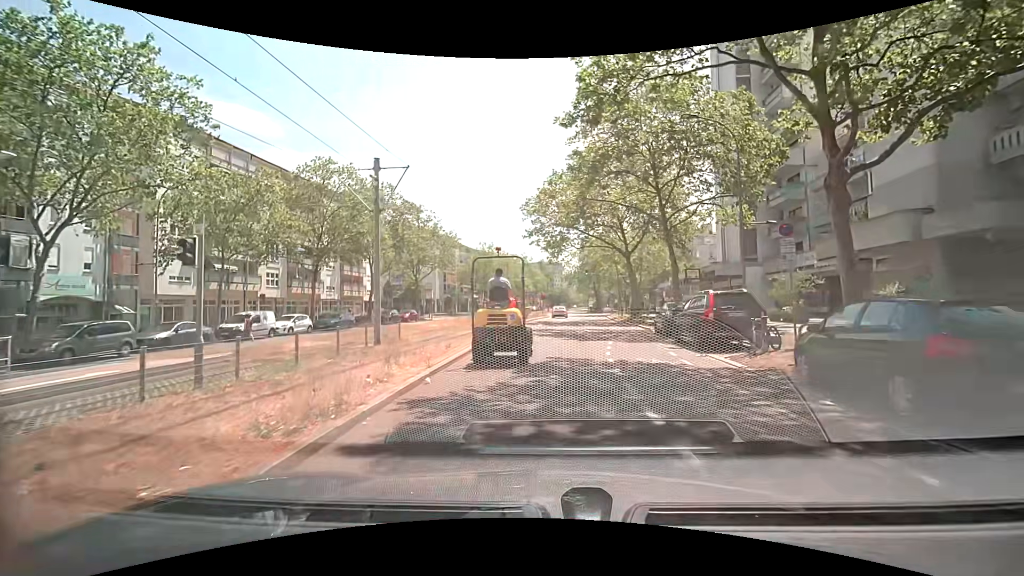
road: tertiary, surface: asphalt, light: Day
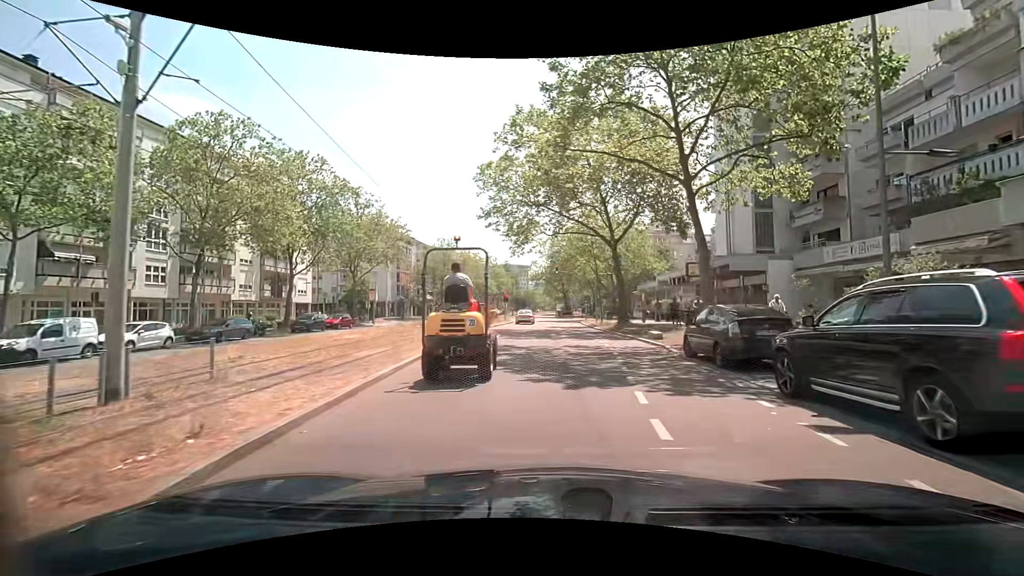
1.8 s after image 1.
(+0.2, +10.6) m; +1°
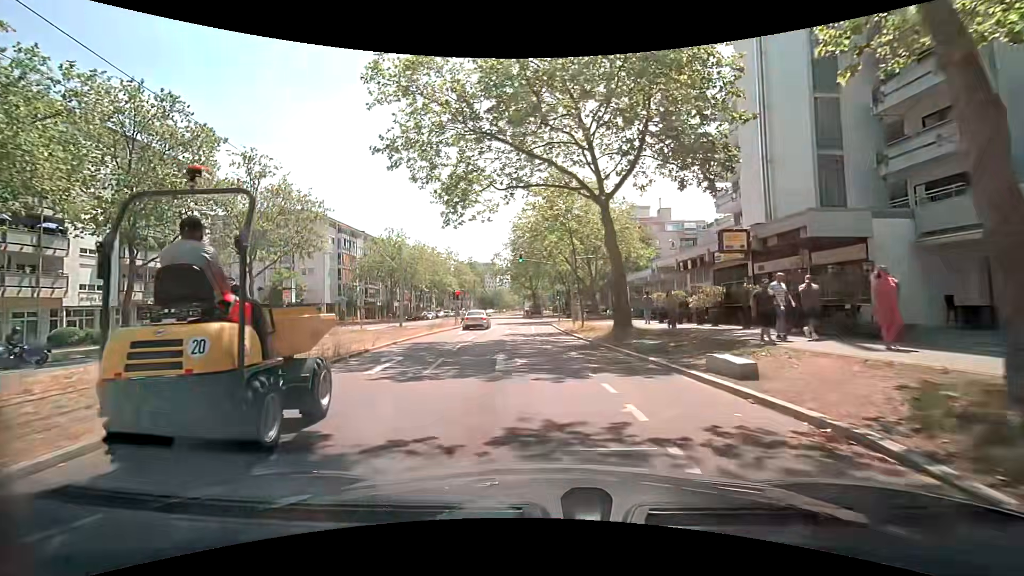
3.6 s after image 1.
(+0.7, +13.5) m; +5°
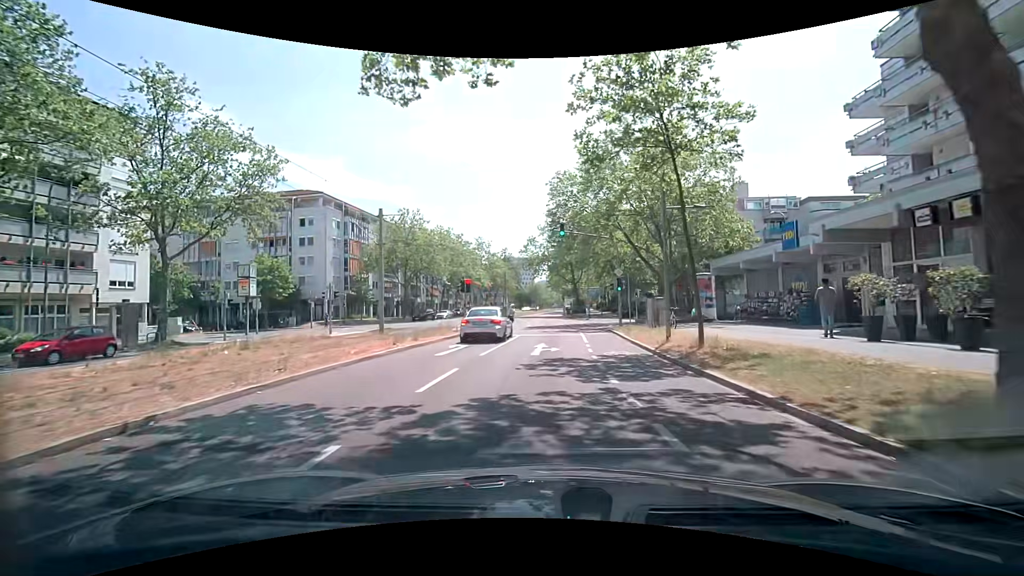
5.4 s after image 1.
(-0.5, +15.3) m; -4°
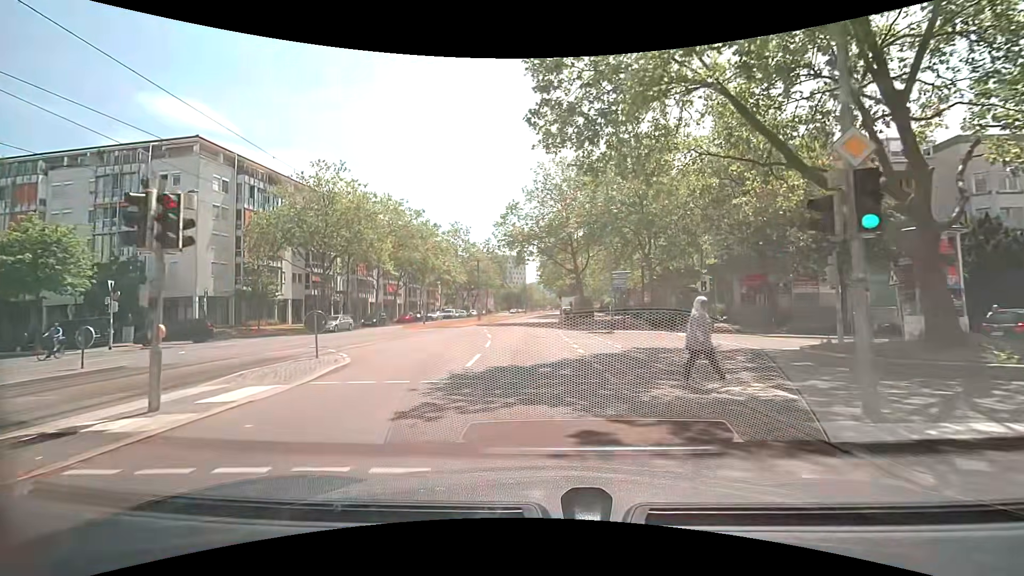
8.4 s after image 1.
(+0.2, +24.2) m; 0°
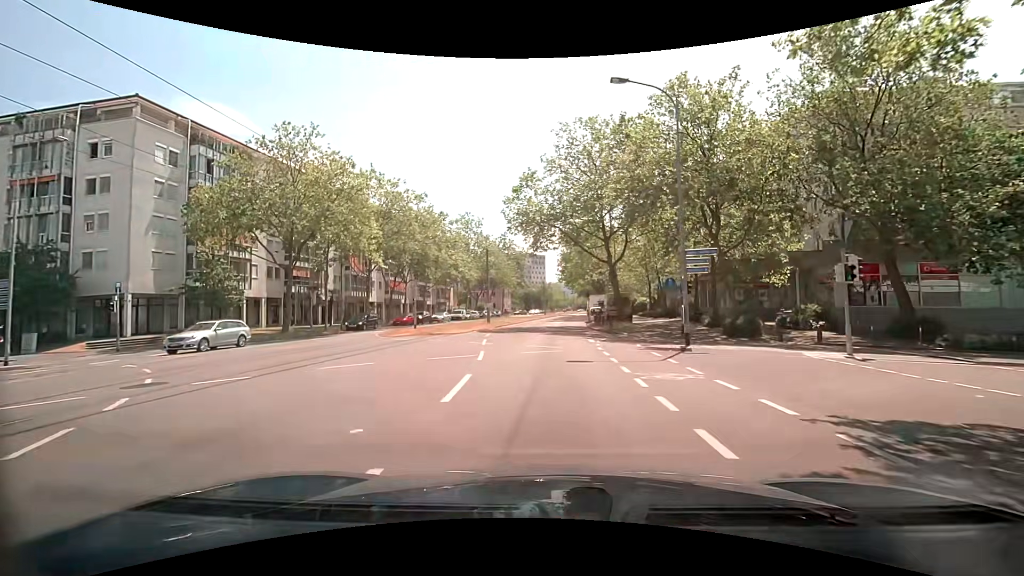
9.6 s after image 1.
(-0.1, +10.7) m; -1°
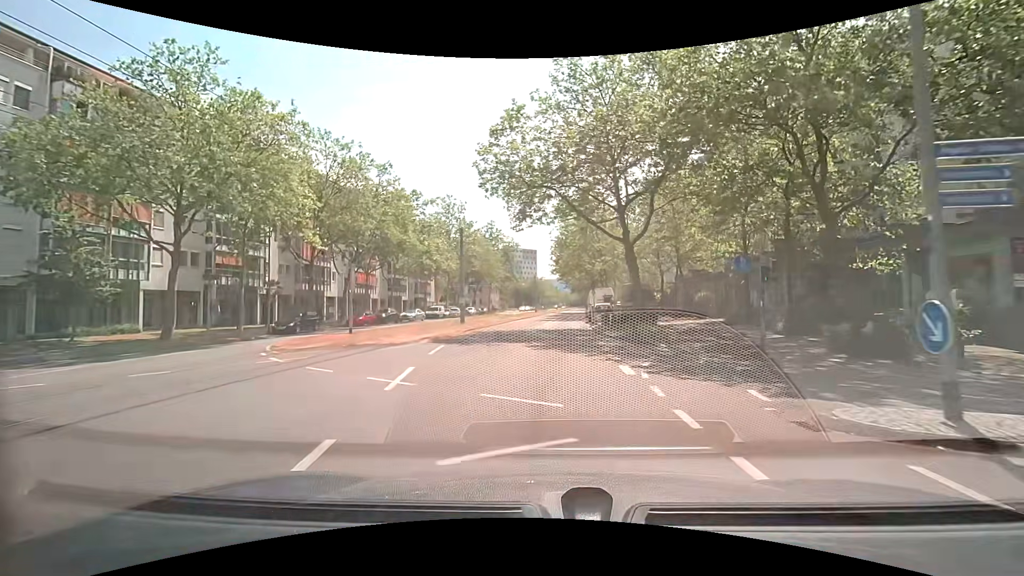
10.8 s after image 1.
(-0.1, +11.1) m; 0°
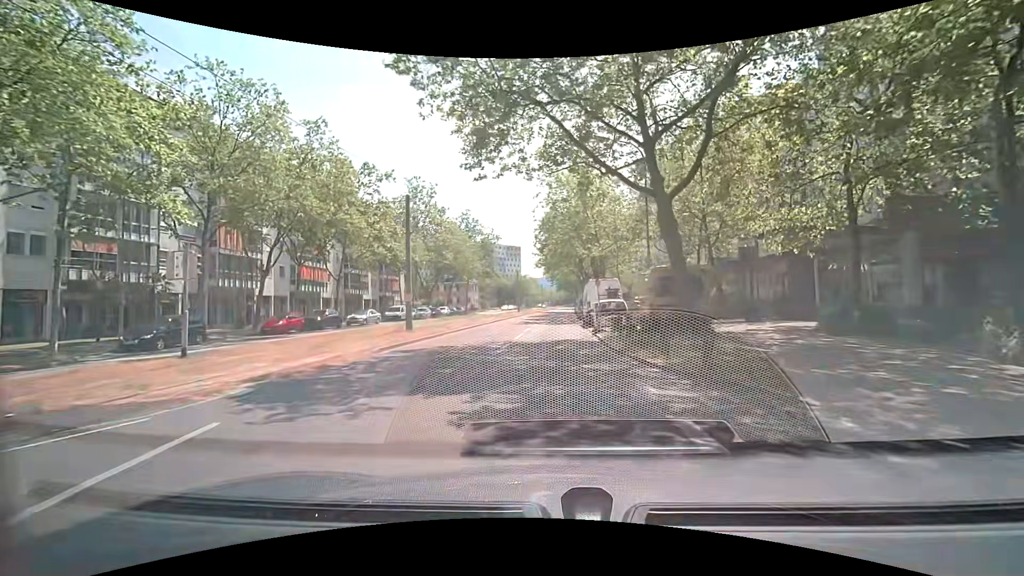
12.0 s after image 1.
(+0.2, +11.2) m; +2°
